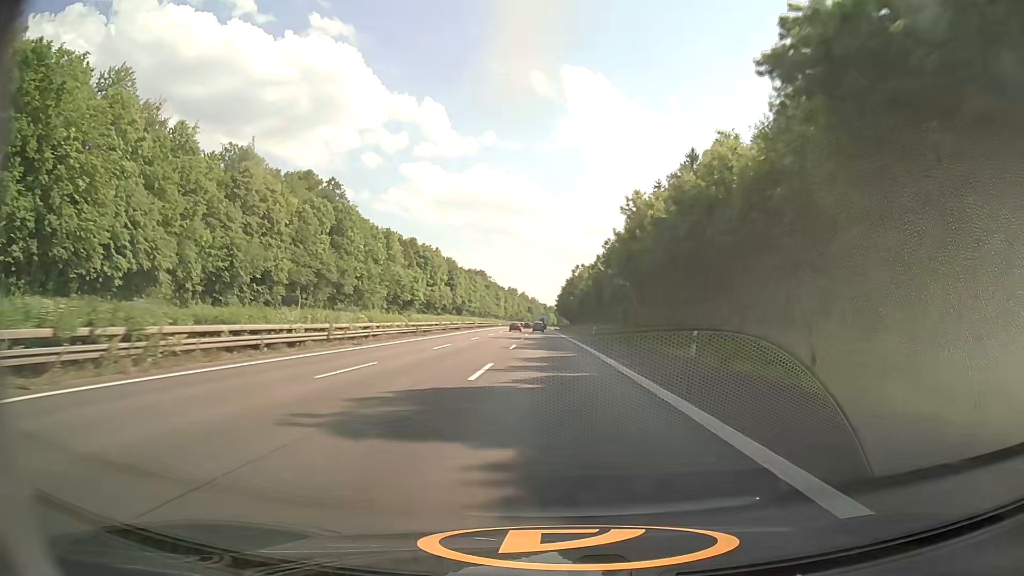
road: motorway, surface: asphalt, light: Day
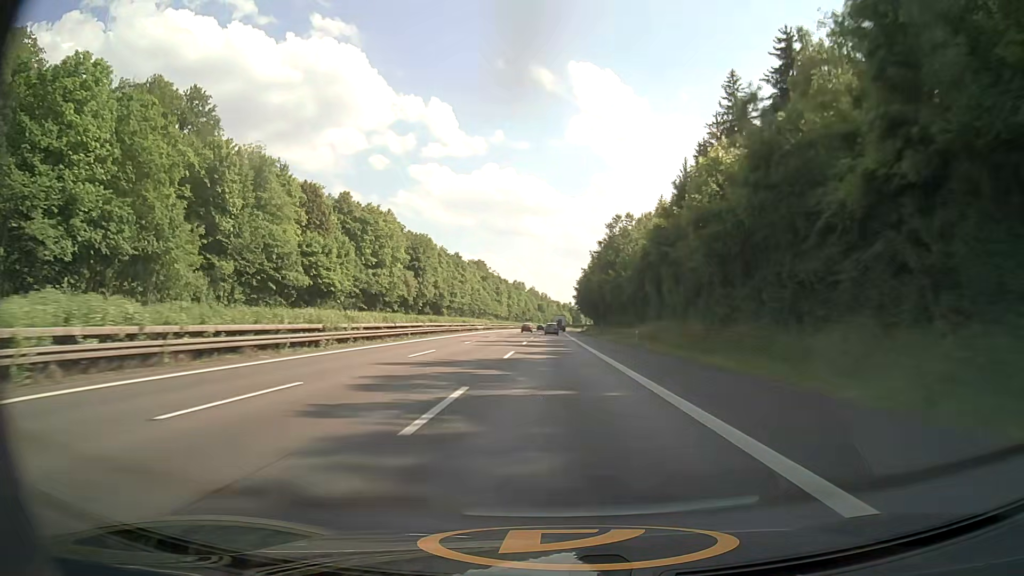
(-1.1, +78.9) m; -1°
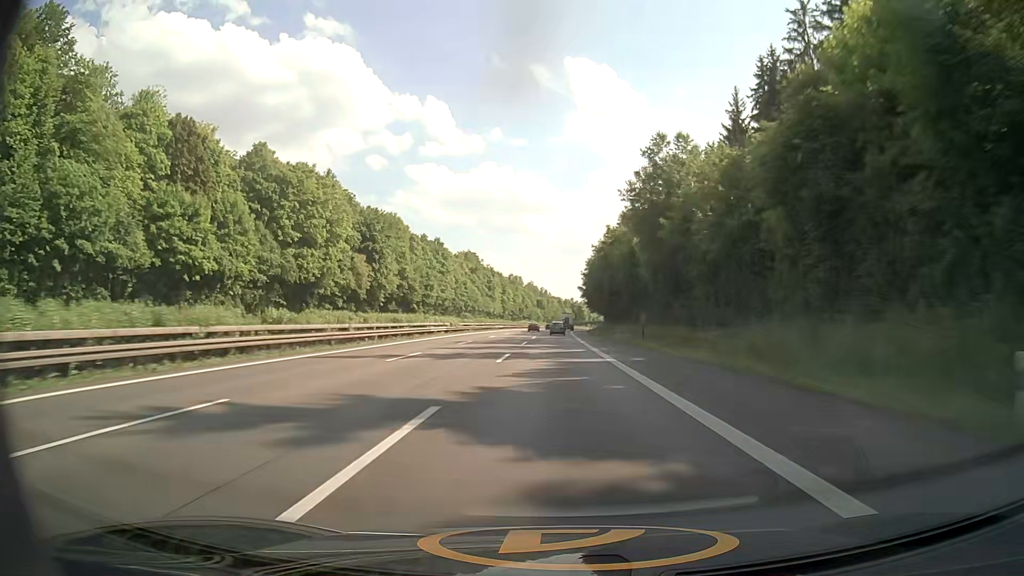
(-0.1, +39.2) m; 0°
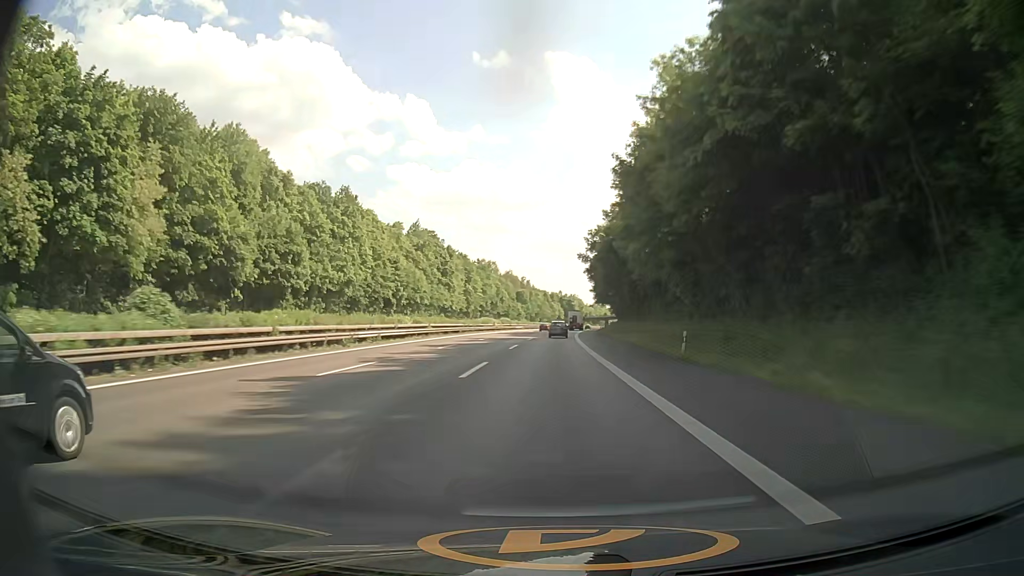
(+0.5, +77.5) m; +1°
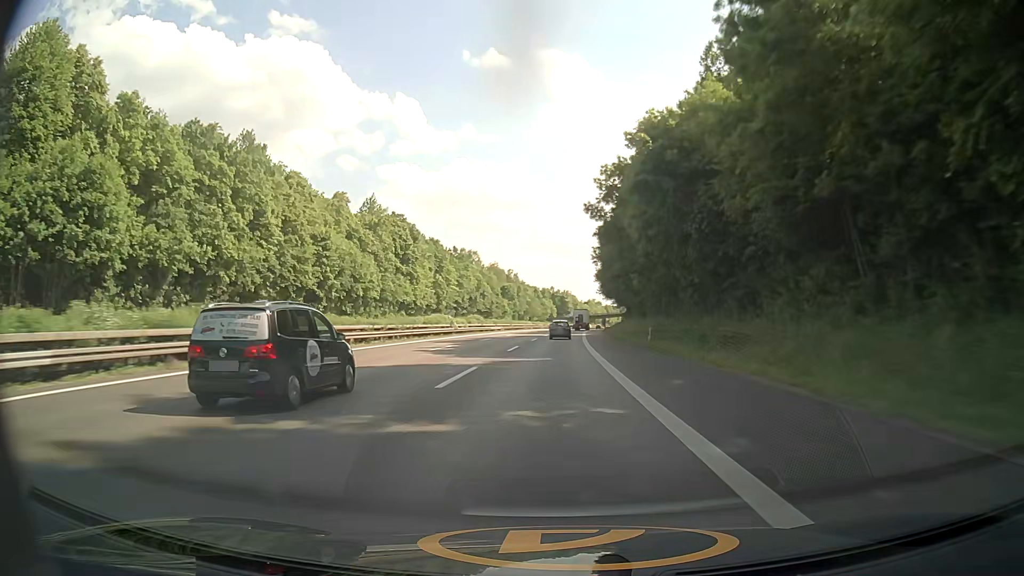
(+0.2, +38.3) m; +1°
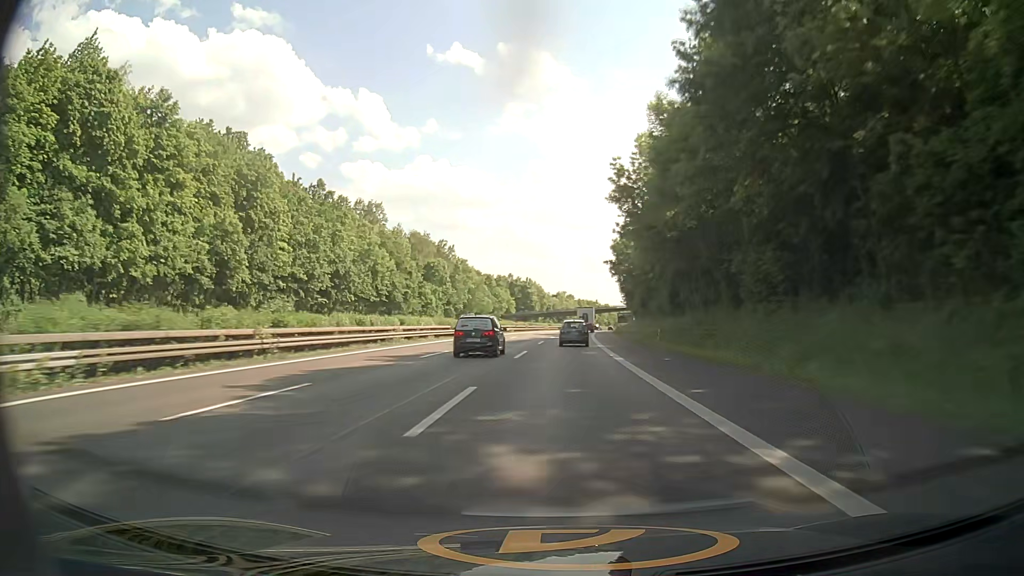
(+2.3, +94.7) m; +3°
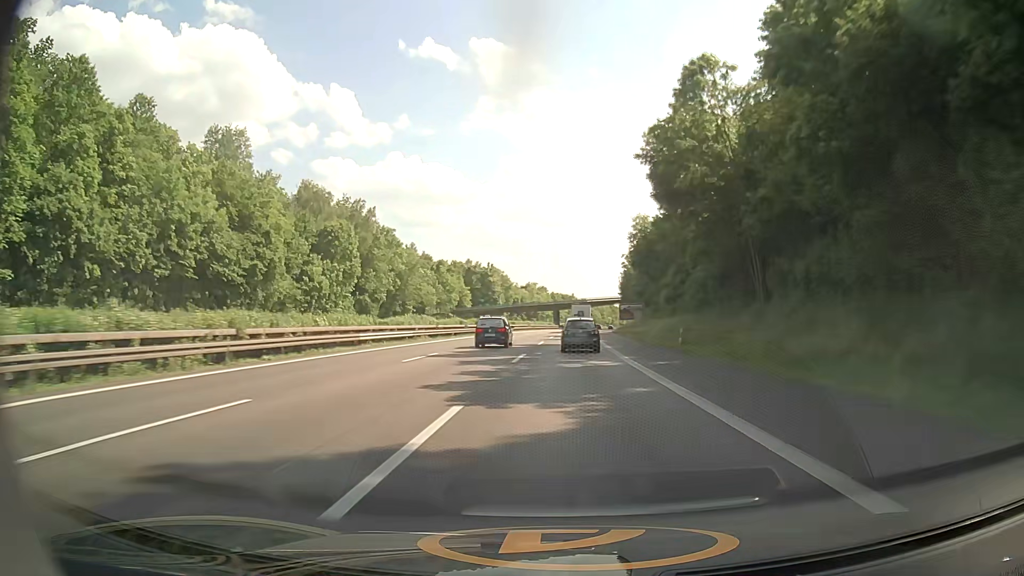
(+1.3, +56.8) m; +3°
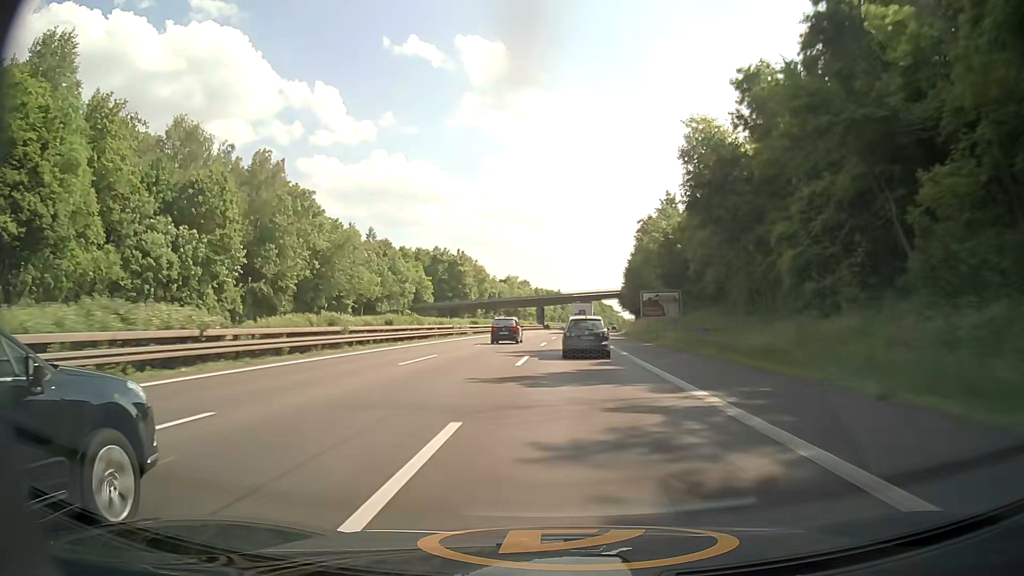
(+0.3, +37.4) m; +1°
(0, +10) (0, +20) (0, +30) (+1, +40) (+1, +50) (+1, +60) (+2, +70) (+2, +80) (+3, +90) (+3, +100) m
